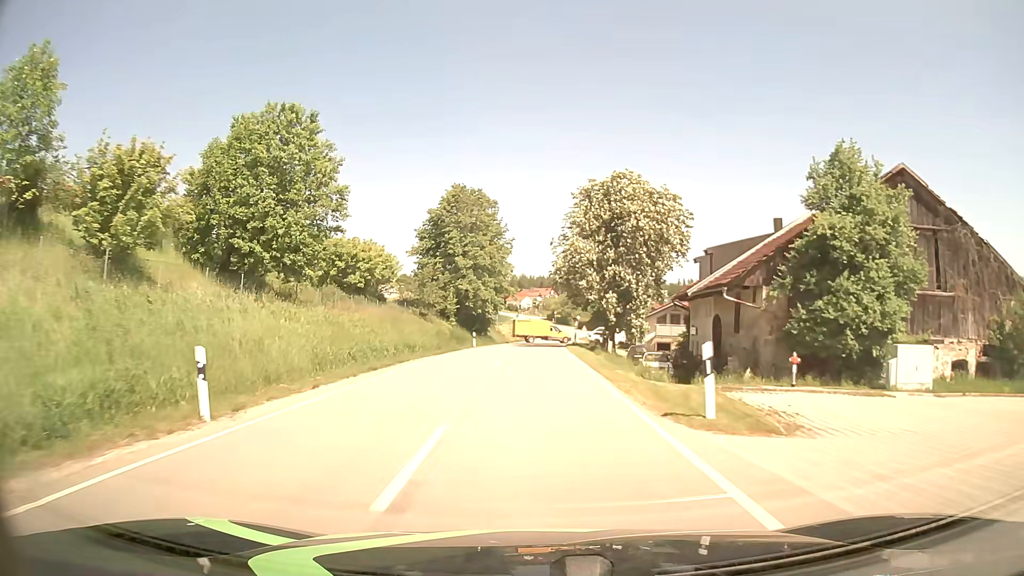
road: tertiary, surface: asphalt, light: Day
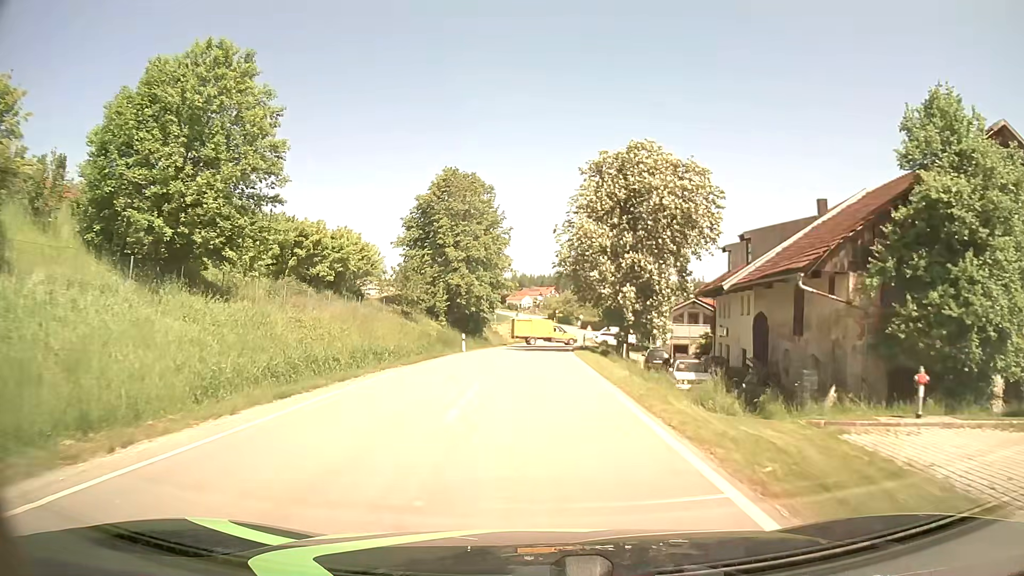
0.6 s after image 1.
(0.0, +7.3) m; 0°
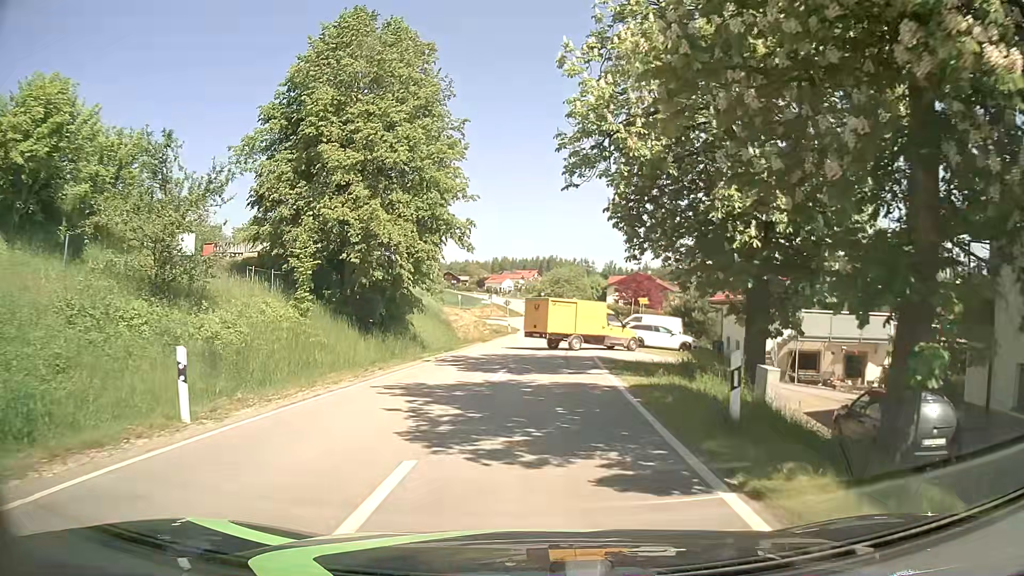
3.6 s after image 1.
(+0.3, +30.2) m; +1°
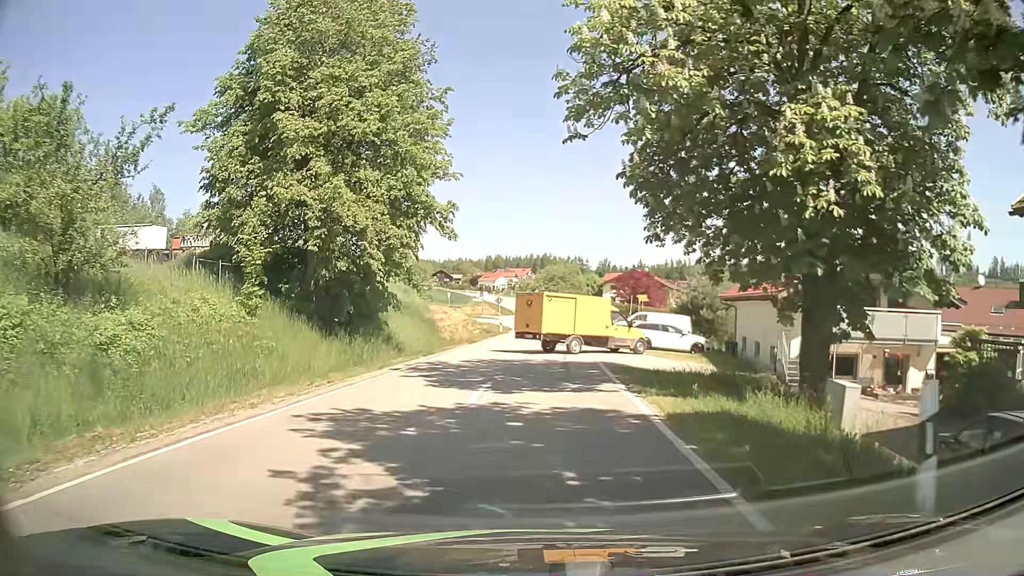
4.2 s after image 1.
(0.0, +4.0) m; 0°
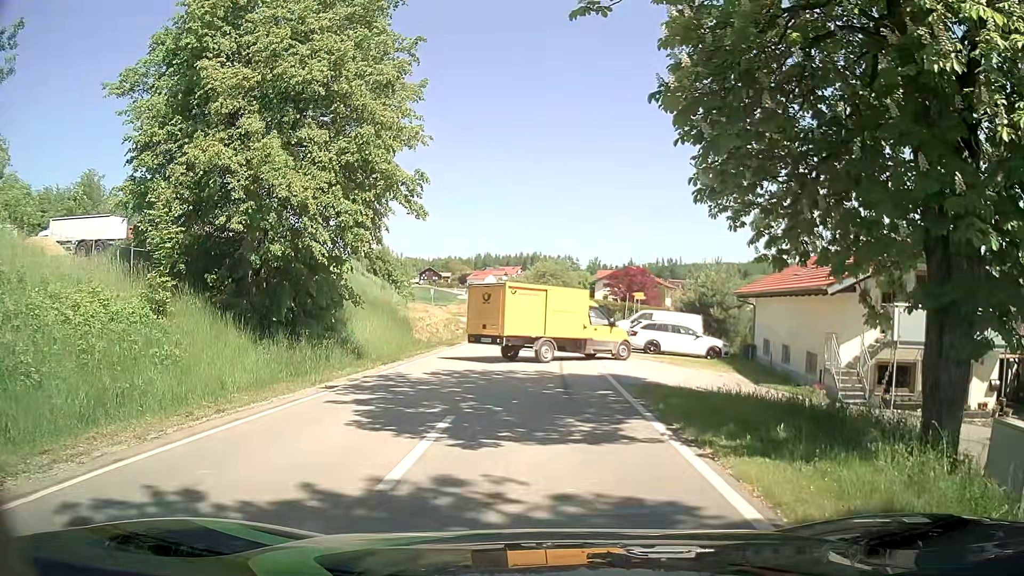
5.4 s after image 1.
(0.0, +4.5) m; 0°
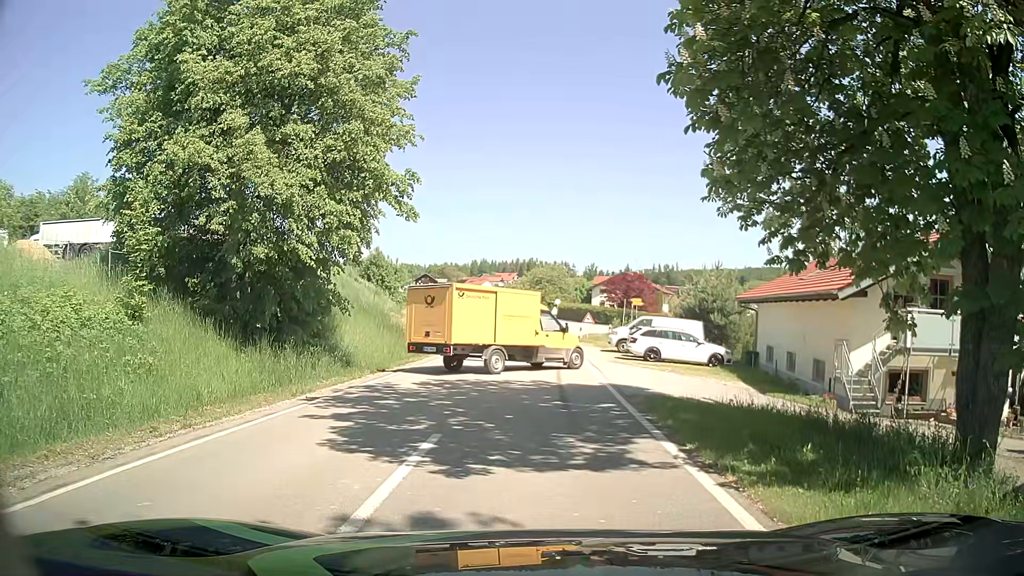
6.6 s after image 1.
(0.0, +0.8) m; +2°
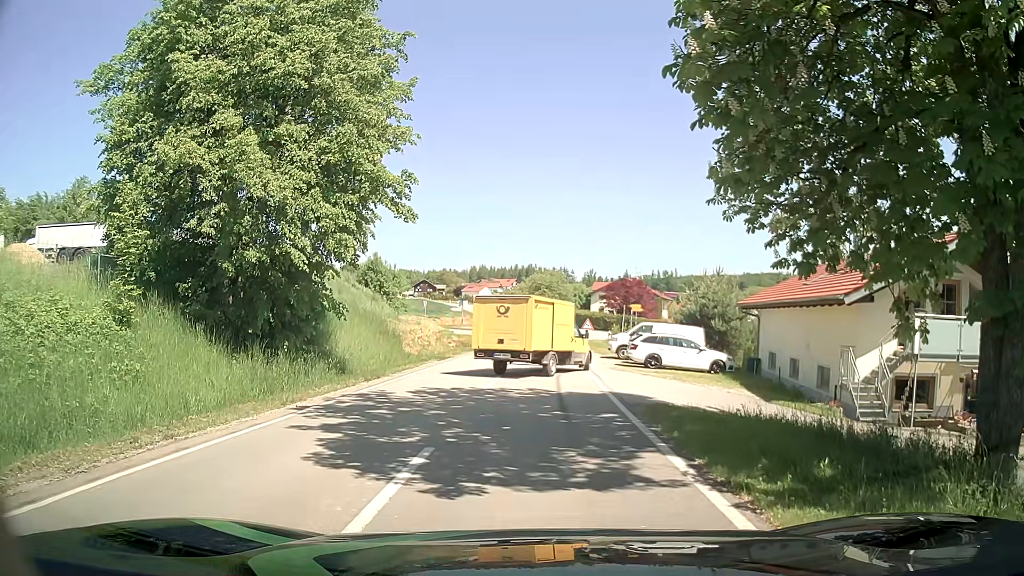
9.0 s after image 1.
(0.0, +0.6) m; -1°
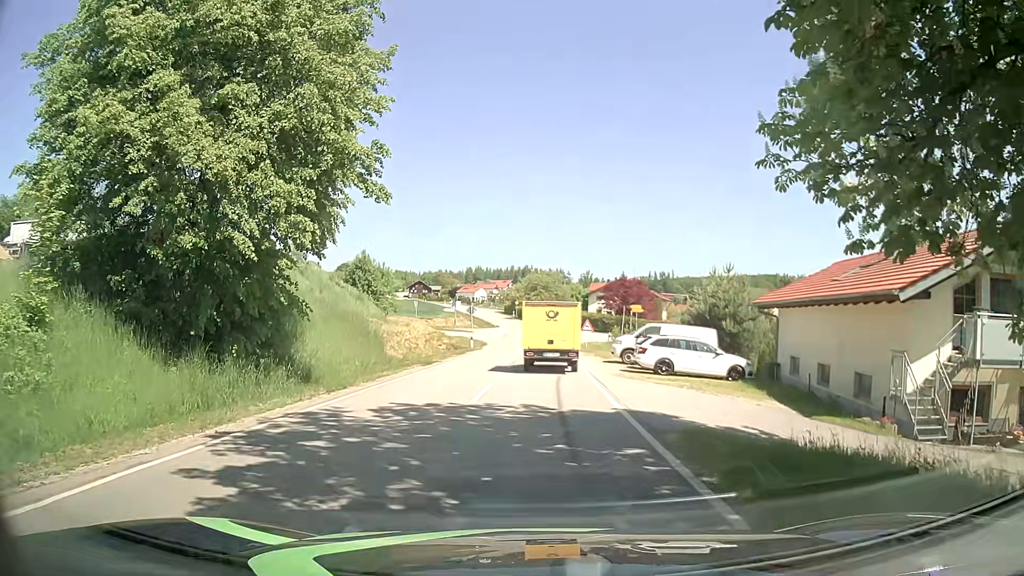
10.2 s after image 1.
(0.0, +3.5) m; -1°
(0, +10) (+1, +20) (+1, +30) (+2, +40) (+2, +50) (+3, +60) (+3, +70) (+3, +80) (+3, +90) (+2, +100) m
